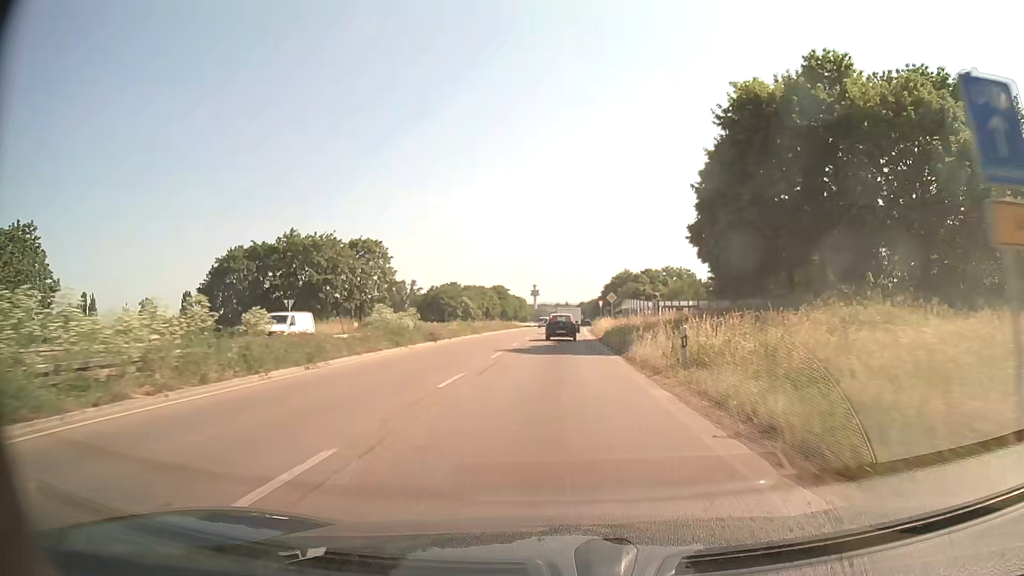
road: trunk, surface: asphalt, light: Day
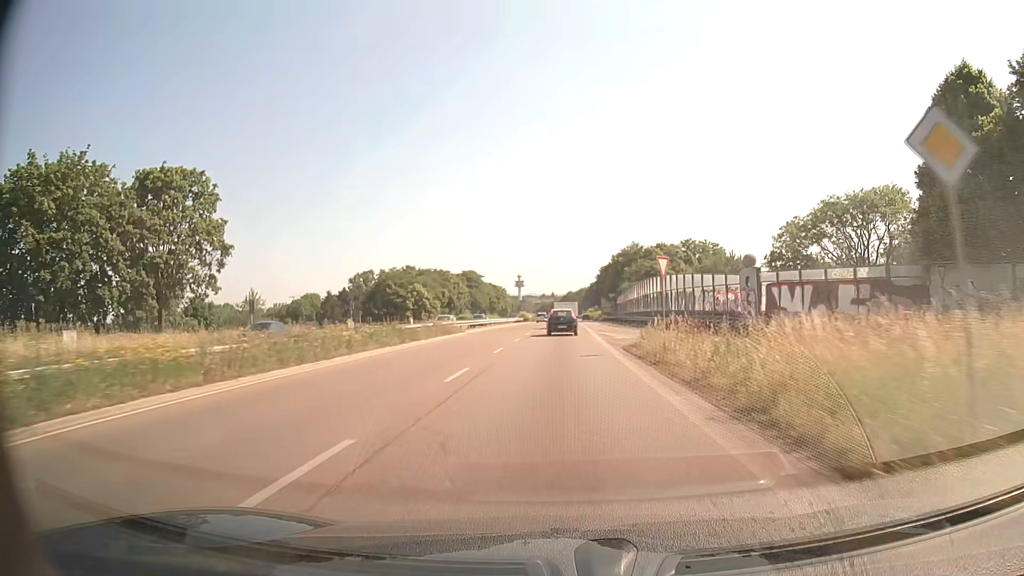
(+0.5, +44.4) m; +1°
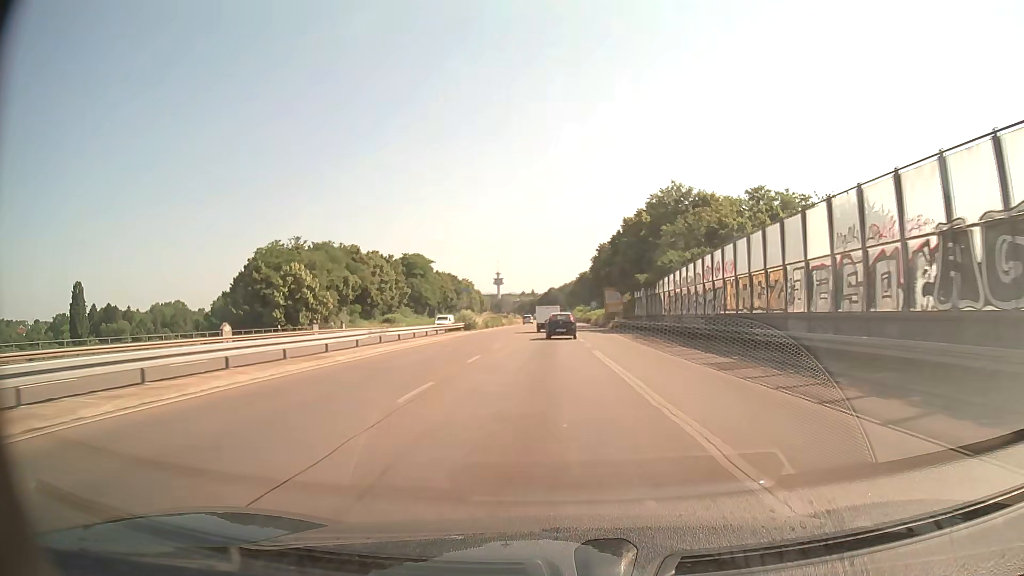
(+0.8, +56.1) m; +1°
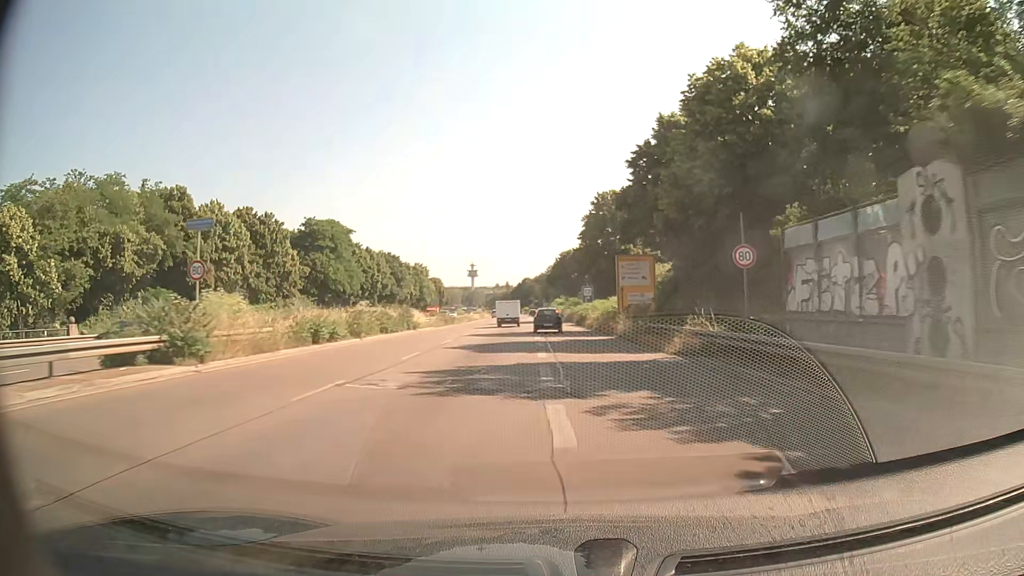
(+1.0, +45.2) m; +2°
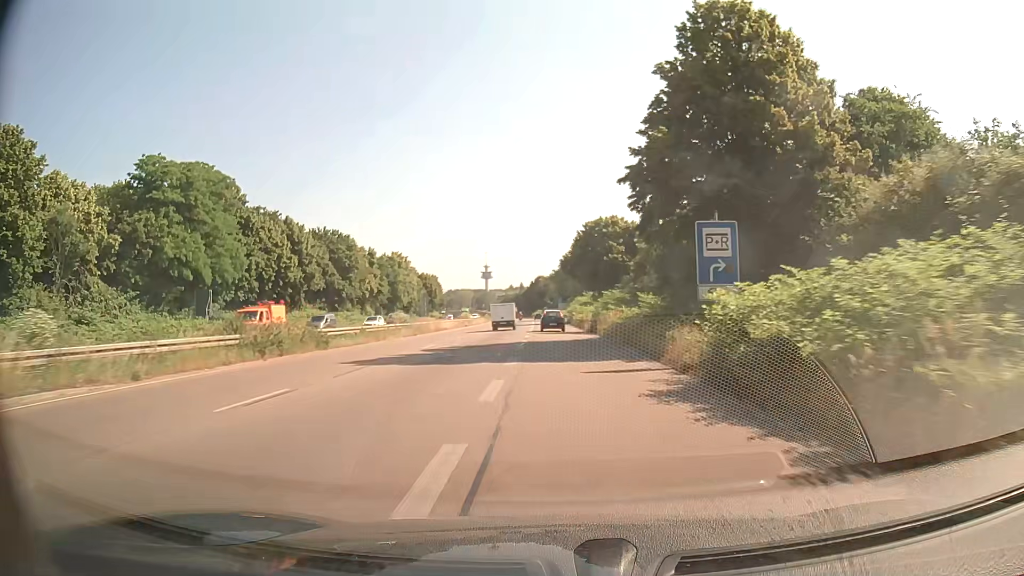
(-0.4, +45.6) m; -2°
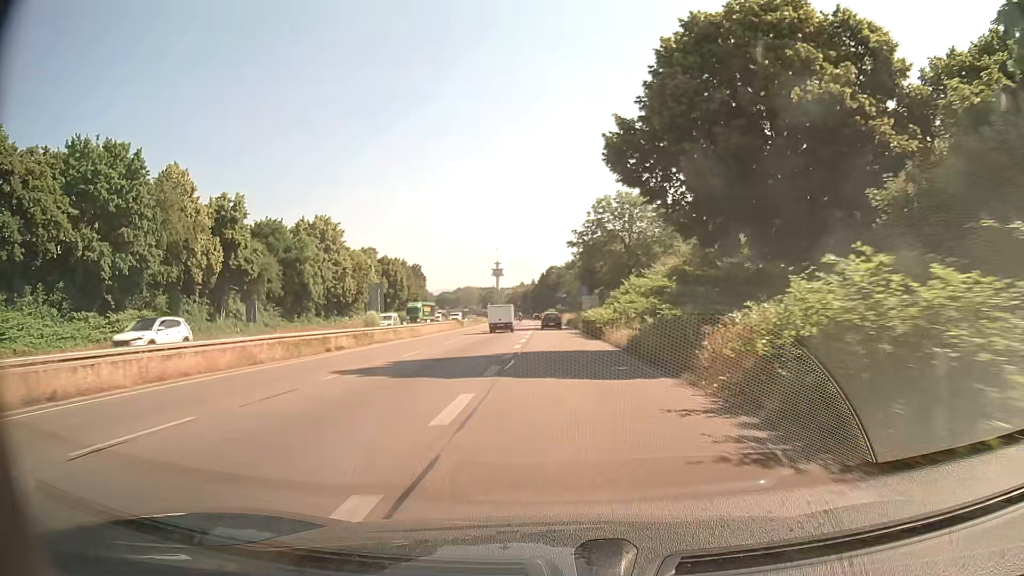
(-0.5, +56.9) m; -1°
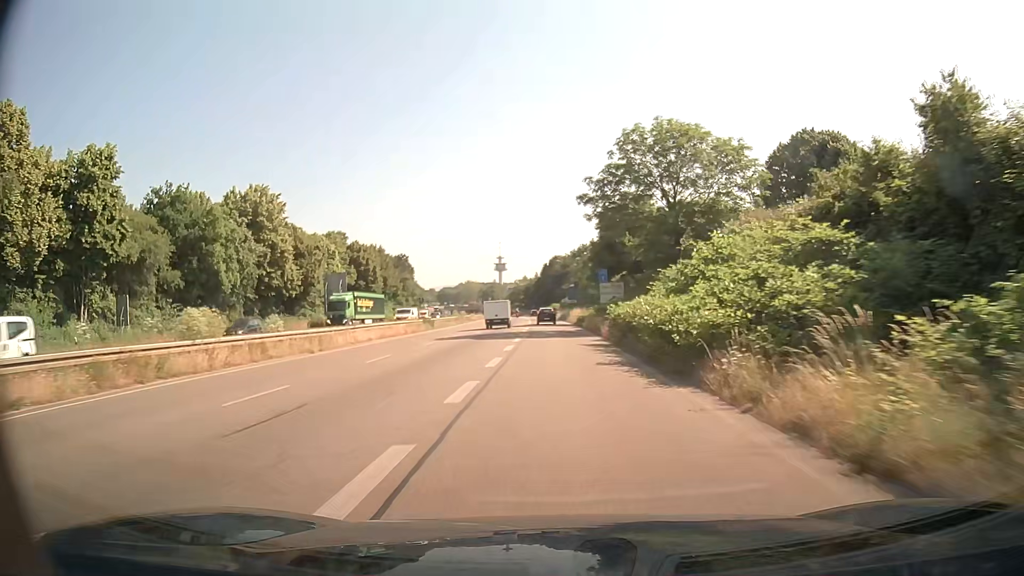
(-0.2, +22.6) m; -1°
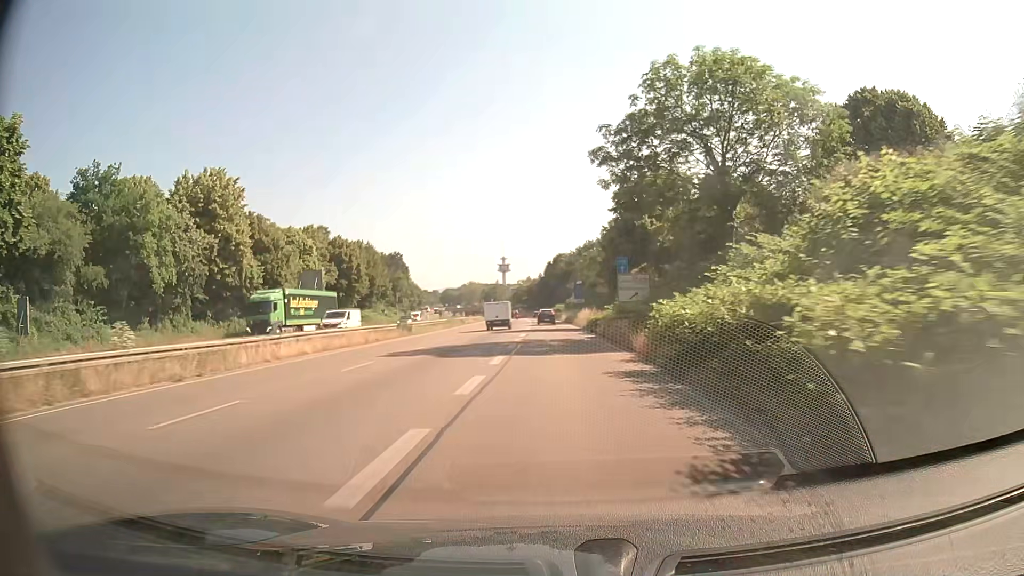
(+0.1, +11.3) m; 0°
(0, +10) (0, +20) (0, +30) (-1, +40) (-1, +50) (-1, +60) (-2, +70) (-2, +80) (-2, +90) (-3, +100) m
